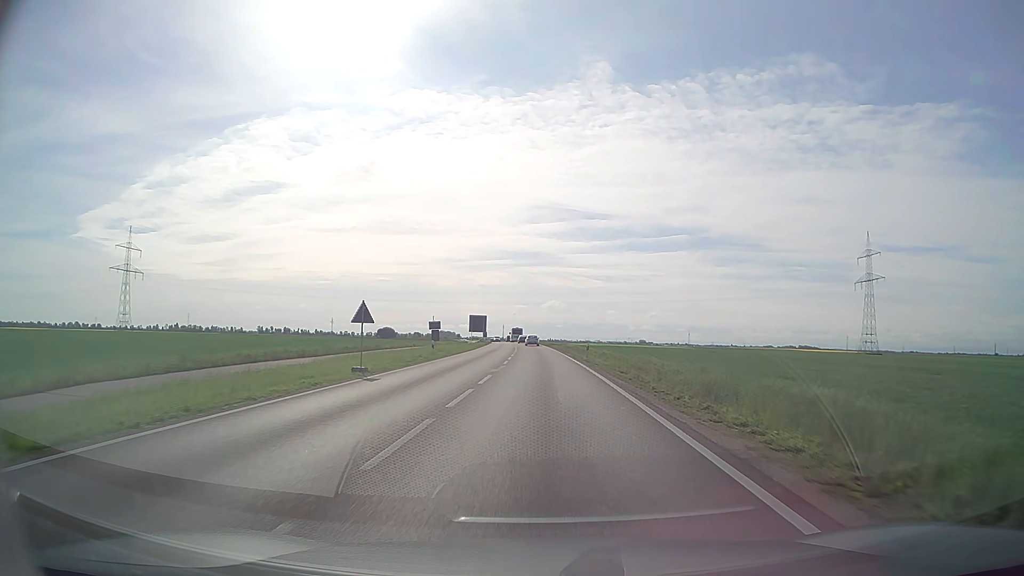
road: secondary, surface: asphalt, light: Day
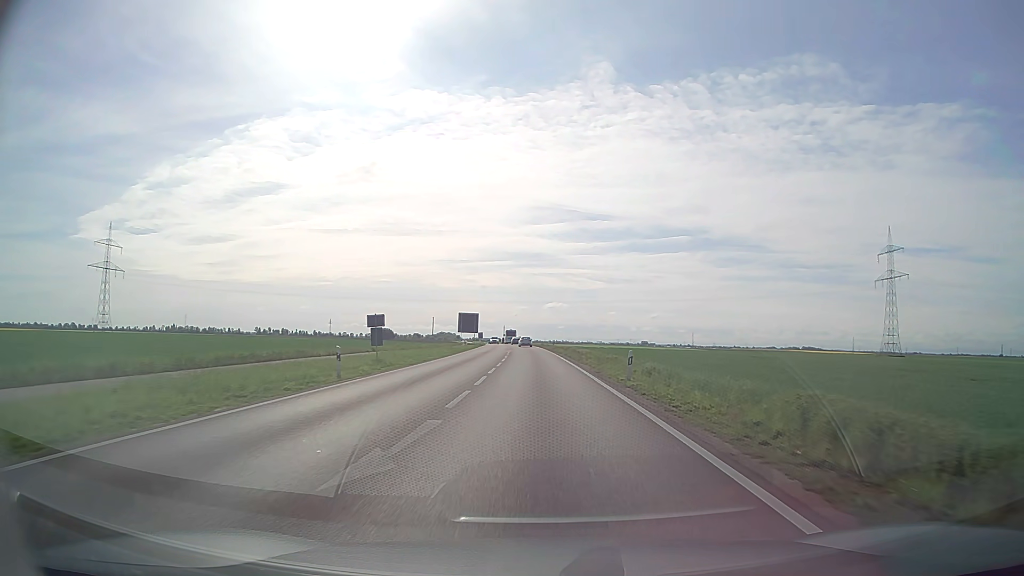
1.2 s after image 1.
(0.0, +19.2) m; 0°
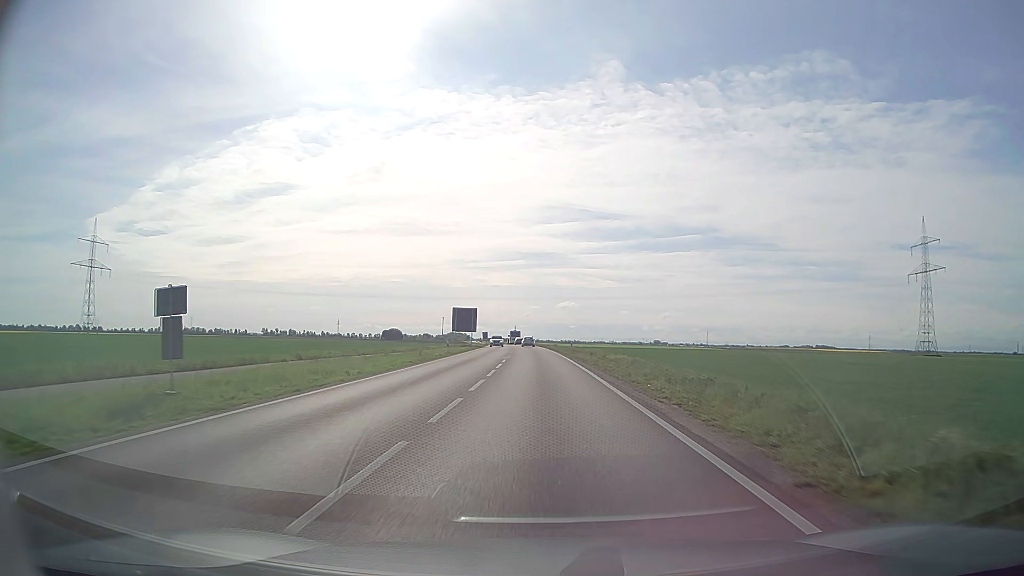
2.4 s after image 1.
(-0.1, +20.4) m; -1°
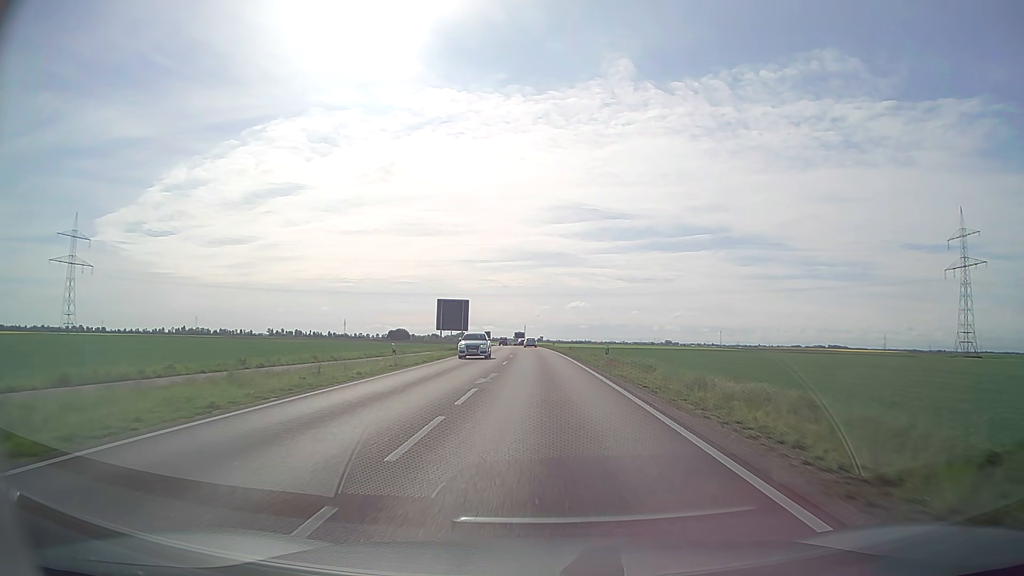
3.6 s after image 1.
(-0.2, +21.6) m; -1°
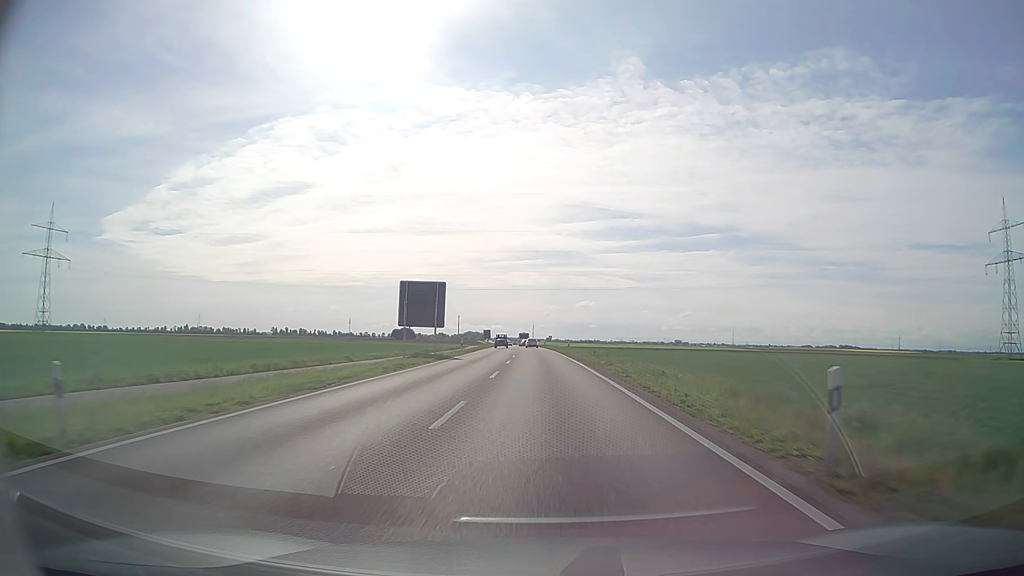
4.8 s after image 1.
(-0.2, +22.6) m; -1°
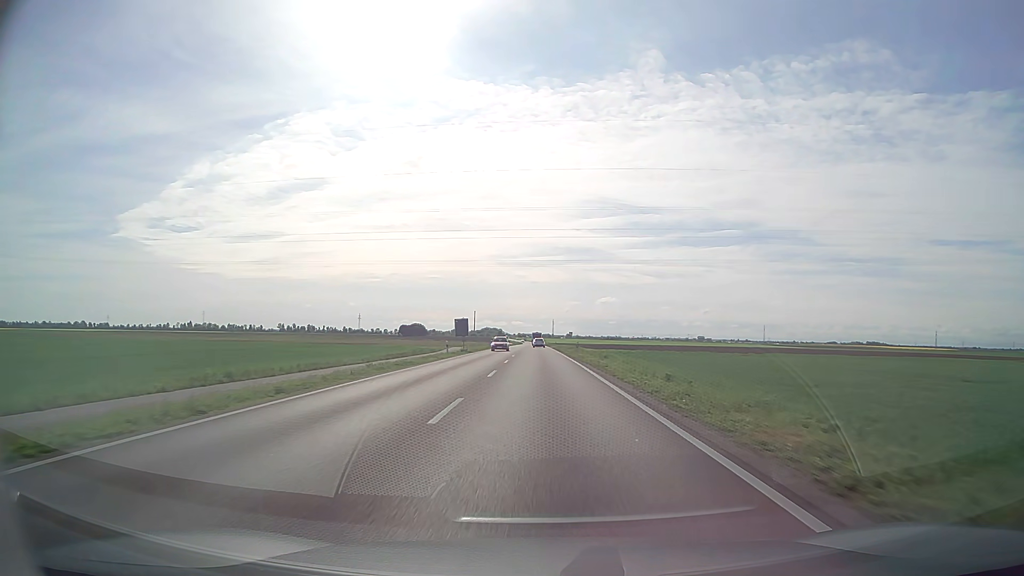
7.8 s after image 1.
(-0.7, +60.0) m; -2°
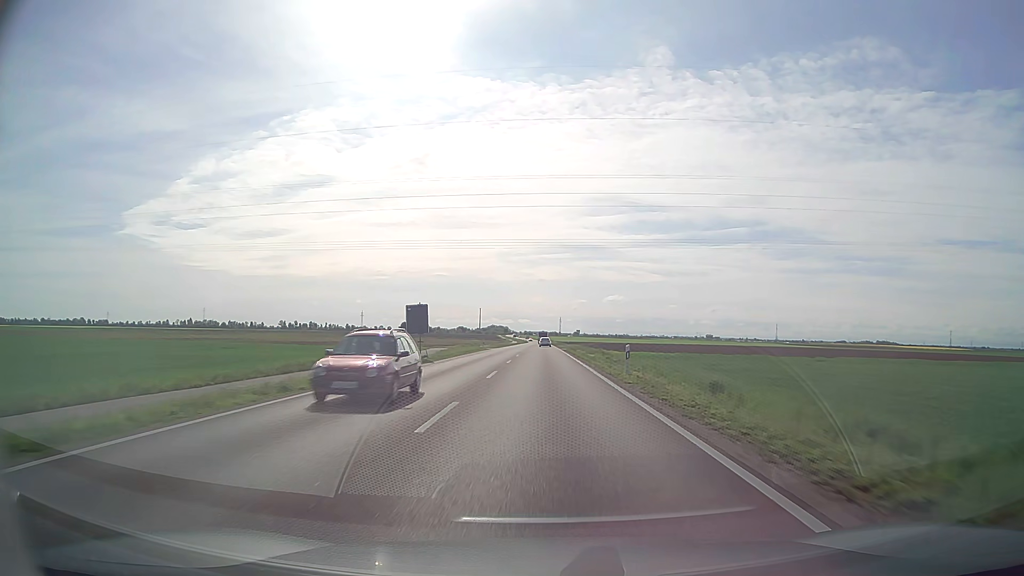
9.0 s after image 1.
(-0.1, +25.2) m; 0°
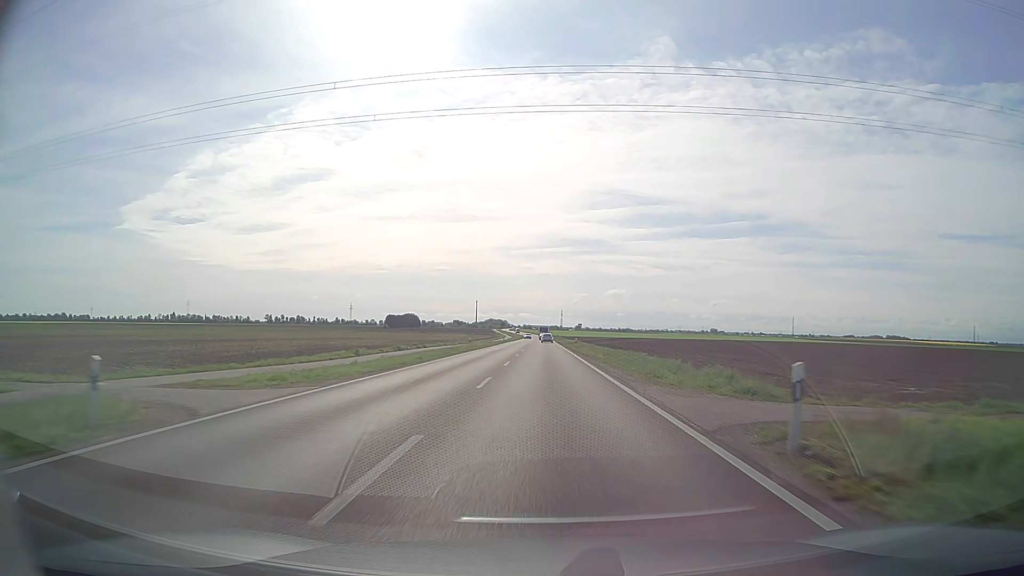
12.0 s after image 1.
(-0.2, +64.9) m; 0°
(0, +10) (0, +20) (0, +30) (0, +40) (0, +50) (0, +60) (0, +70) (0, +80) (0, +90) (0, +100) m
